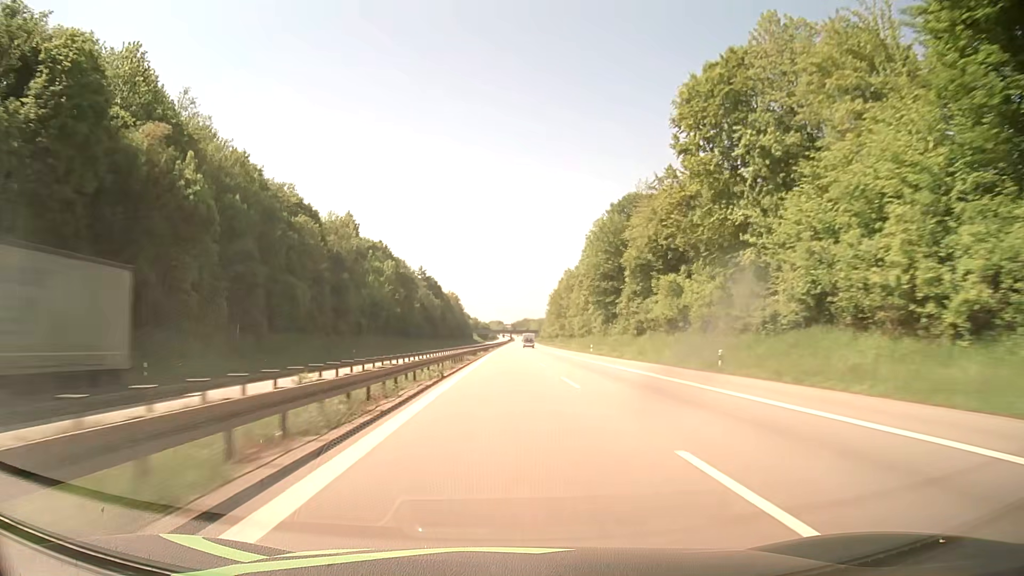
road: motorway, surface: asphalt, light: Day
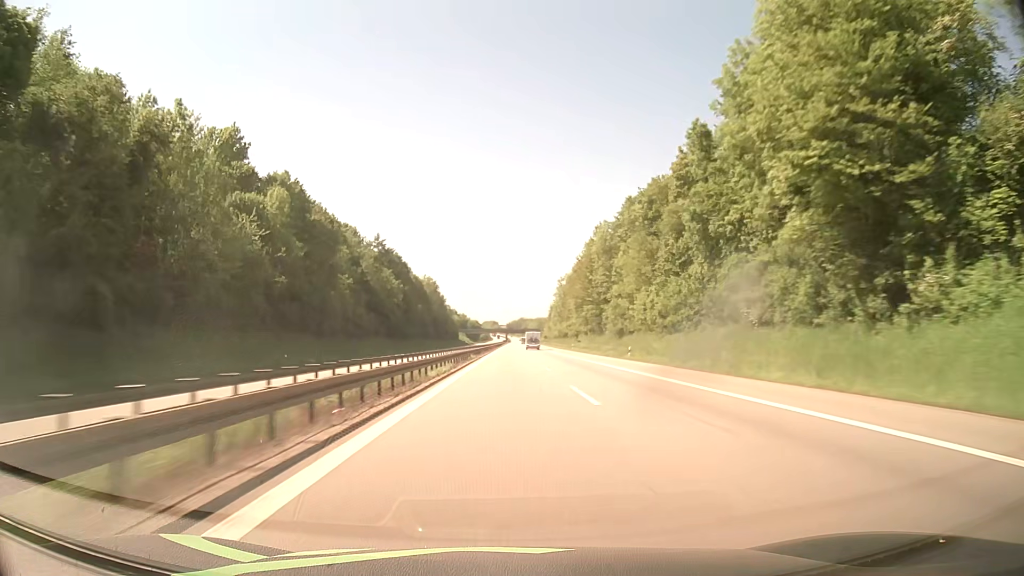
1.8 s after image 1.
(+0.1, +76.2) m; 0°
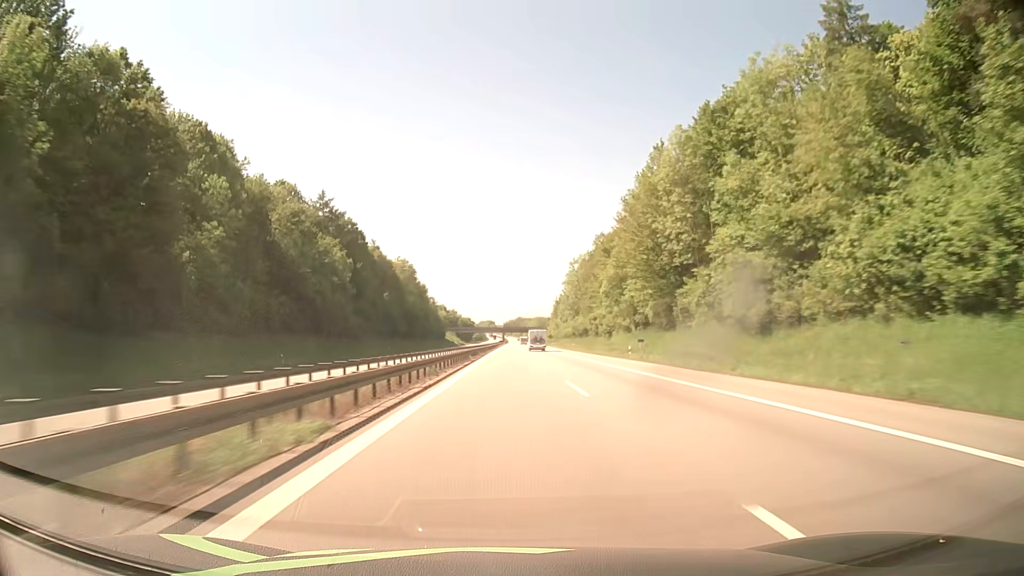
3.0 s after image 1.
(+0.2, +50.8) m; 0°
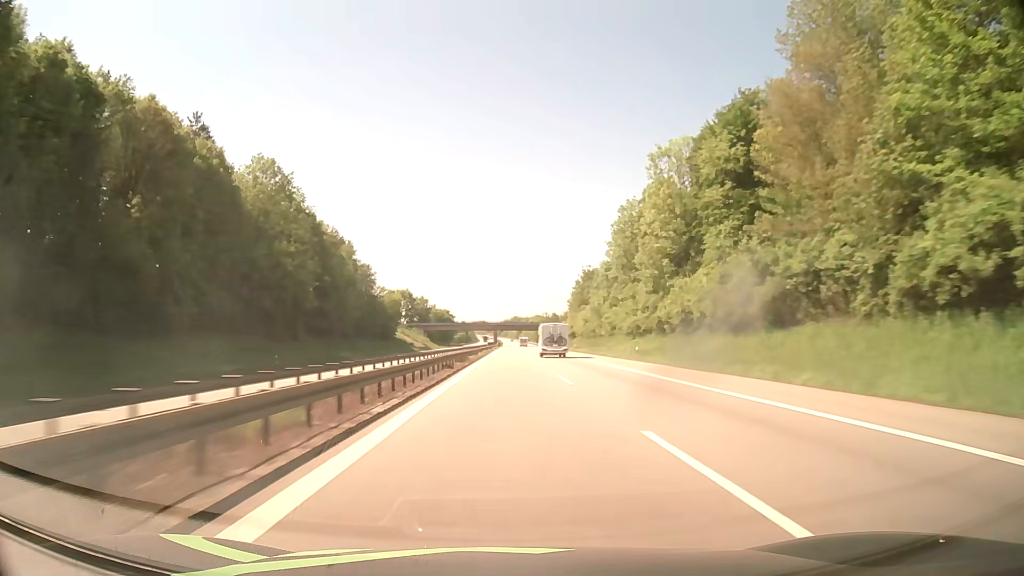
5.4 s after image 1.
(+0.4, +101.6) m; +1°
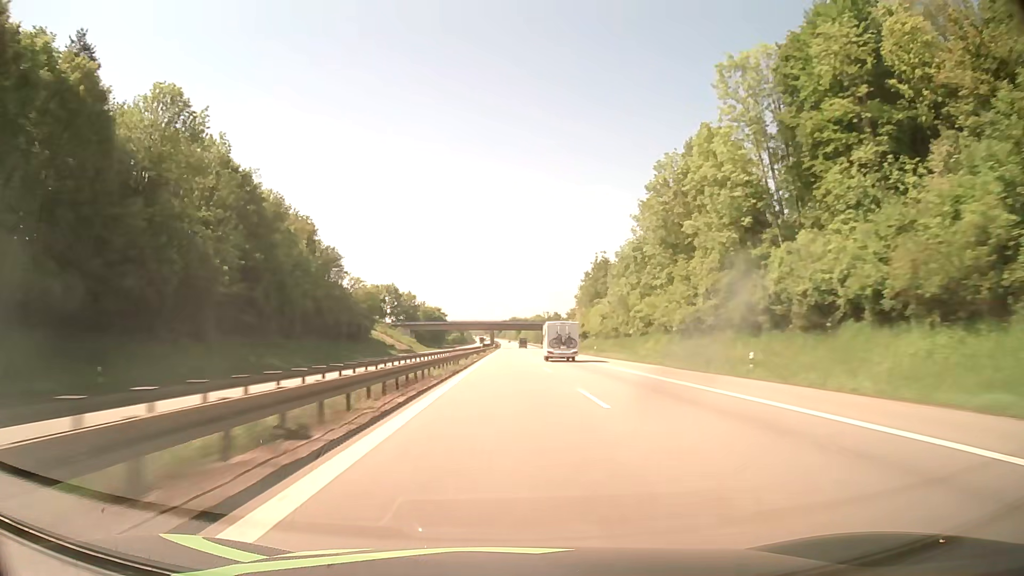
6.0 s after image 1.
(0.0, +25.4) m; 0°
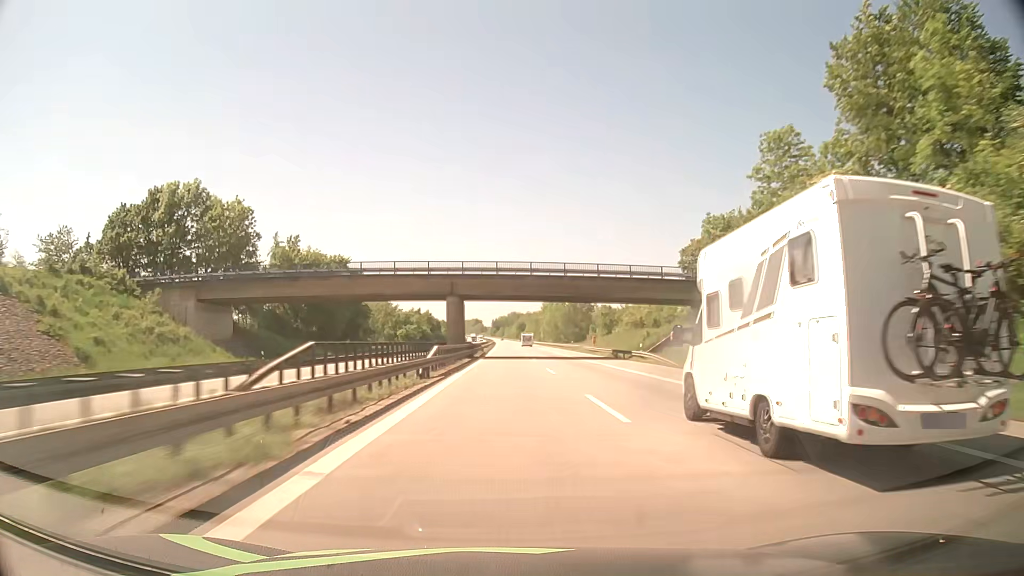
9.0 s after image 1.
(+0.3, +127.0) m; 0°
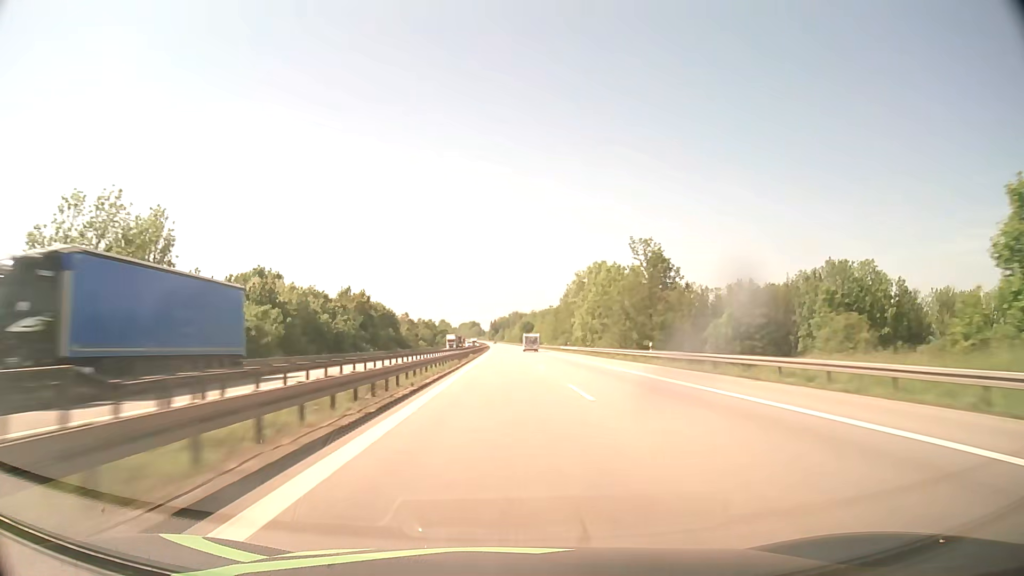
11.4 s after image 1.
(0.0, +101.6) m; 0°
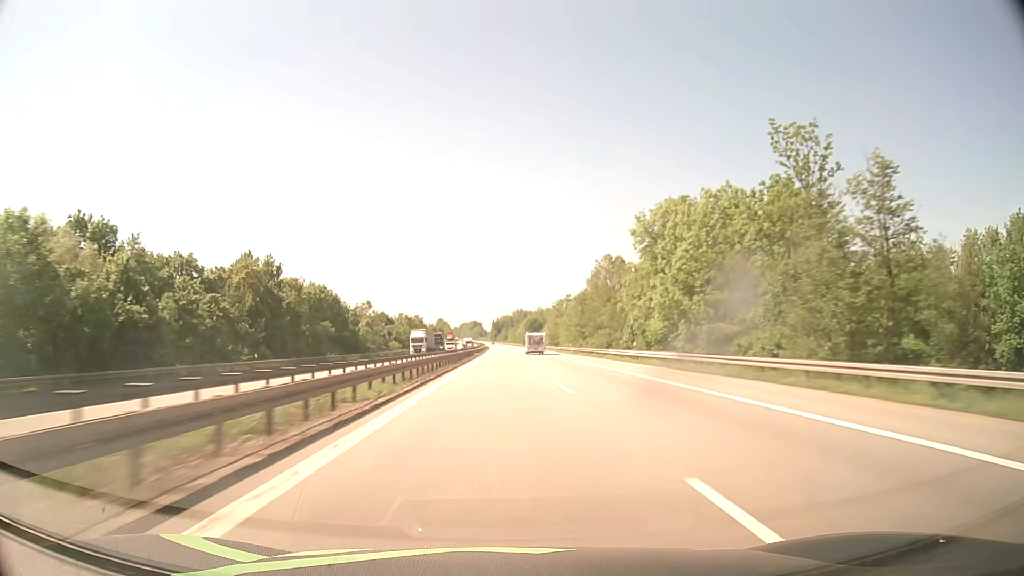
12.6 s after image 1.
(0.0, +50.8) m; 0°
(0, +10) (0, +20) (0, +30) (0, +40) (0, +50) (0, +60) (-1, +70) (-1, +80) (-1, +90) (-1, +100) m
